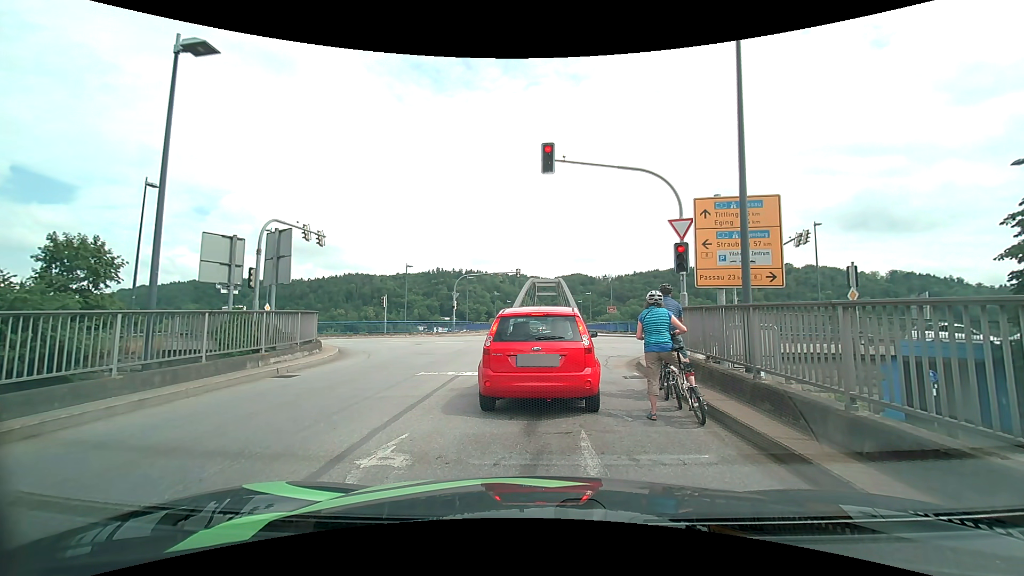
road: tertiary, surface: asphalt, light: Day
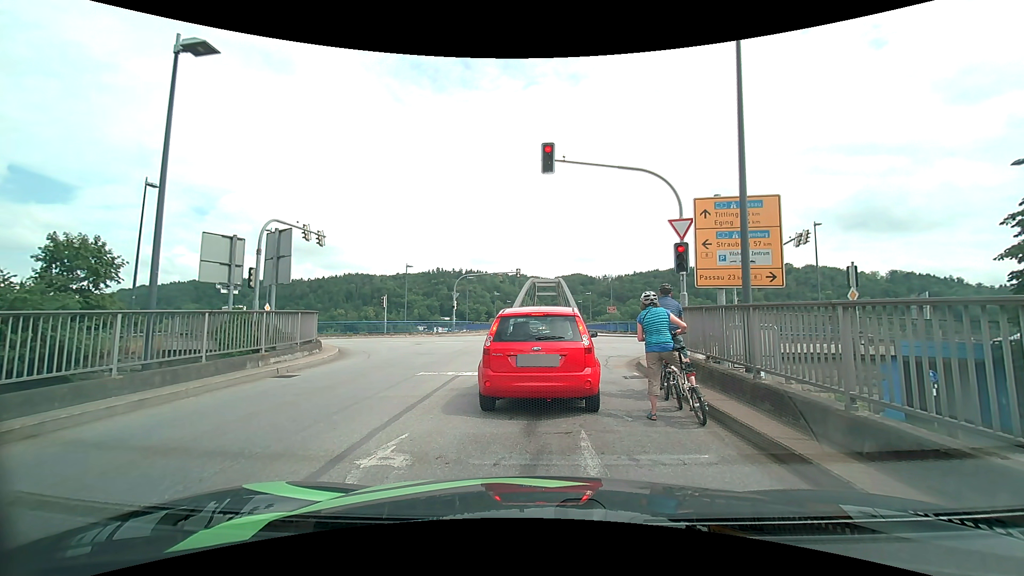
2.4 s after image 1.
(0.0, 0.0) m; 0°
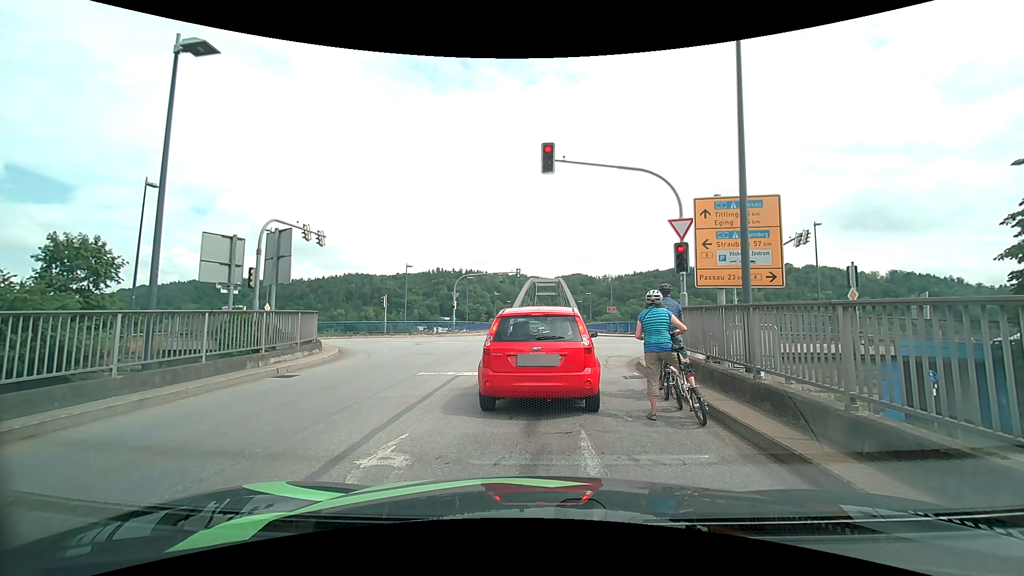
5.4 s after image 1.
(0.0, 0.0) m; 0°
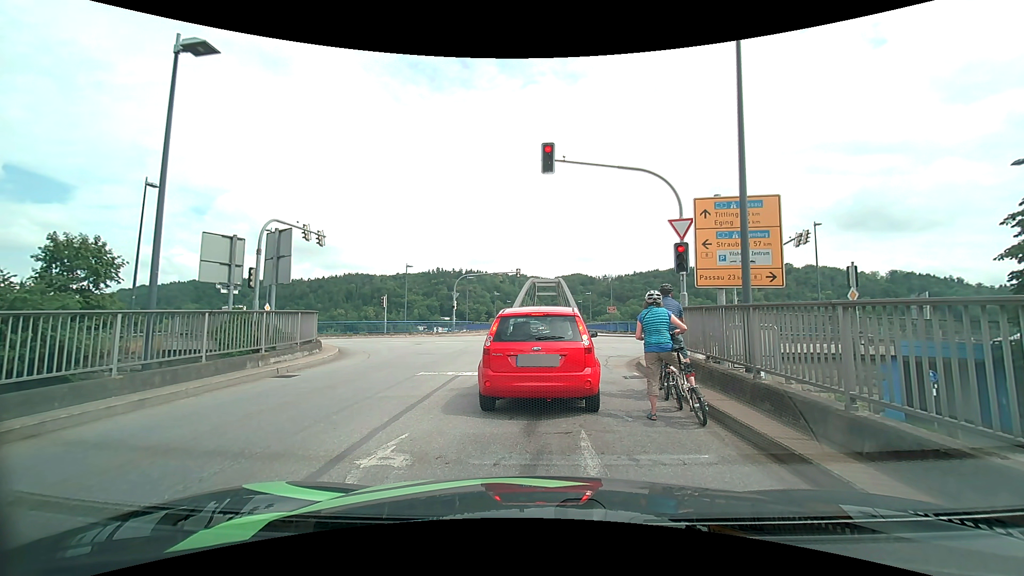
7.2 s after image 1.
(0.0, 0.0) m; 0°
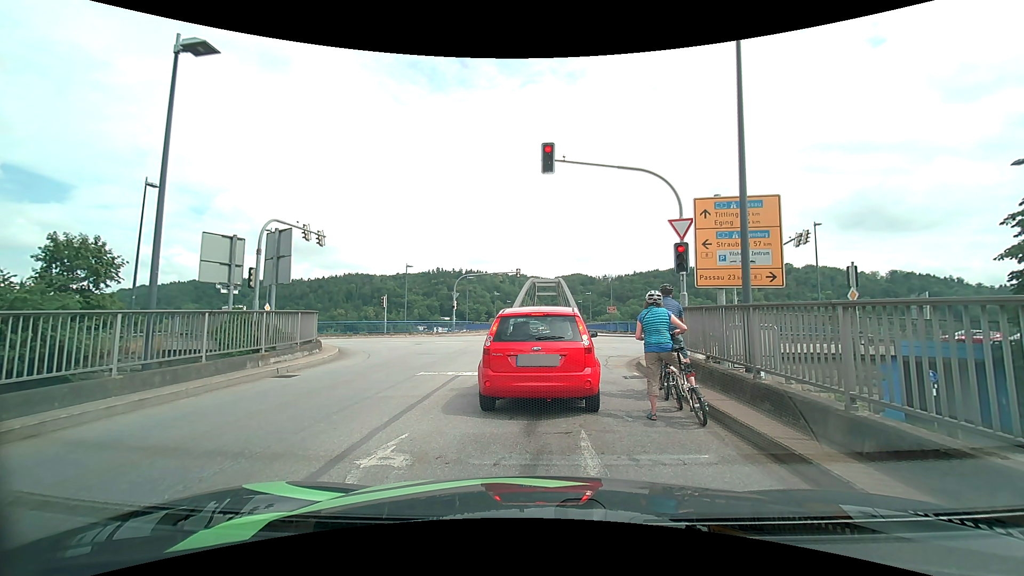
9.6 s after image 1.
(0.0, 0.0) m; 0°
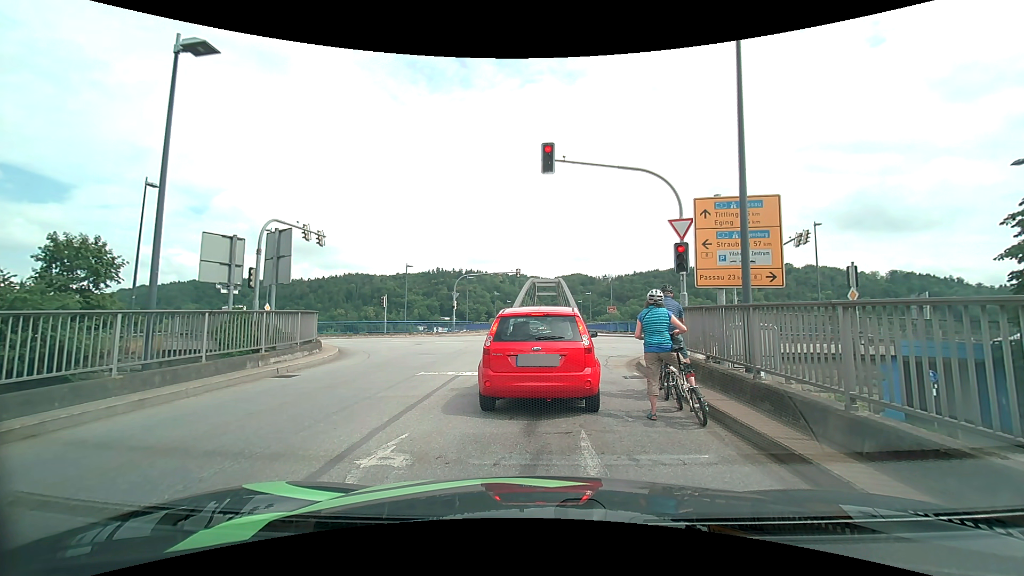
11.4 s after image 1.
(0.0, 0.0) m; 0°
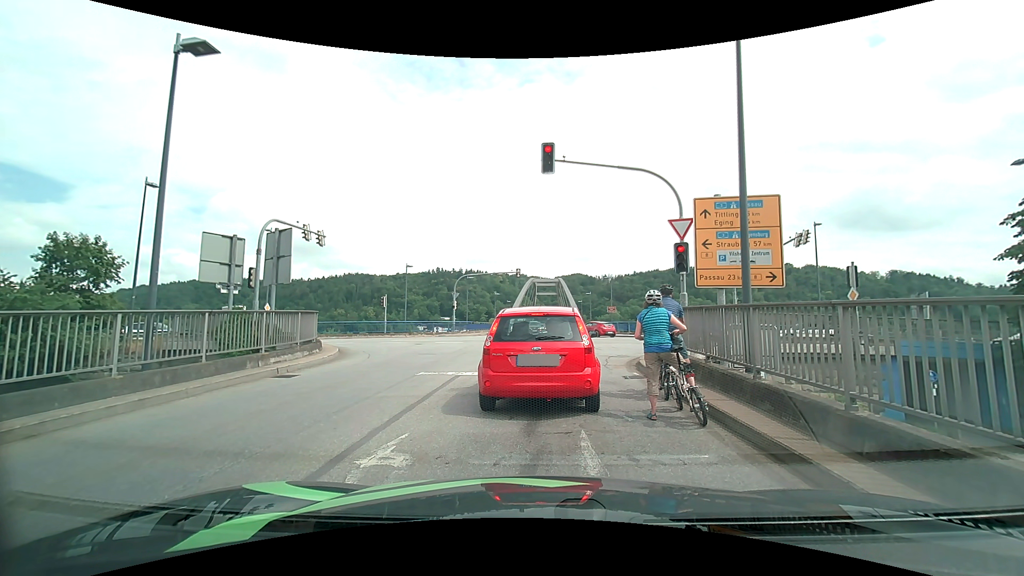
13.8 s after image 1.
(0.0, 0.0) m; 0°
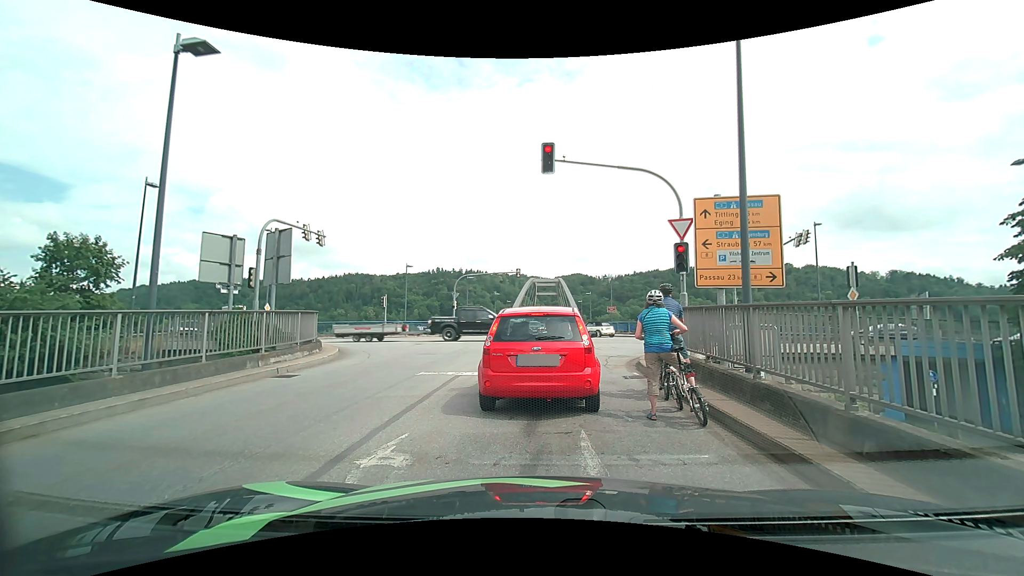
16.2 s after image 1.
(0.0, 0.0) m; 0°
(0, +10) (0, +20) (+6, +28) (+16, +30) (+26, +30) (+36, +30) (+46, +30) (+56, +30) (+66, +30) (+76, +29) m
